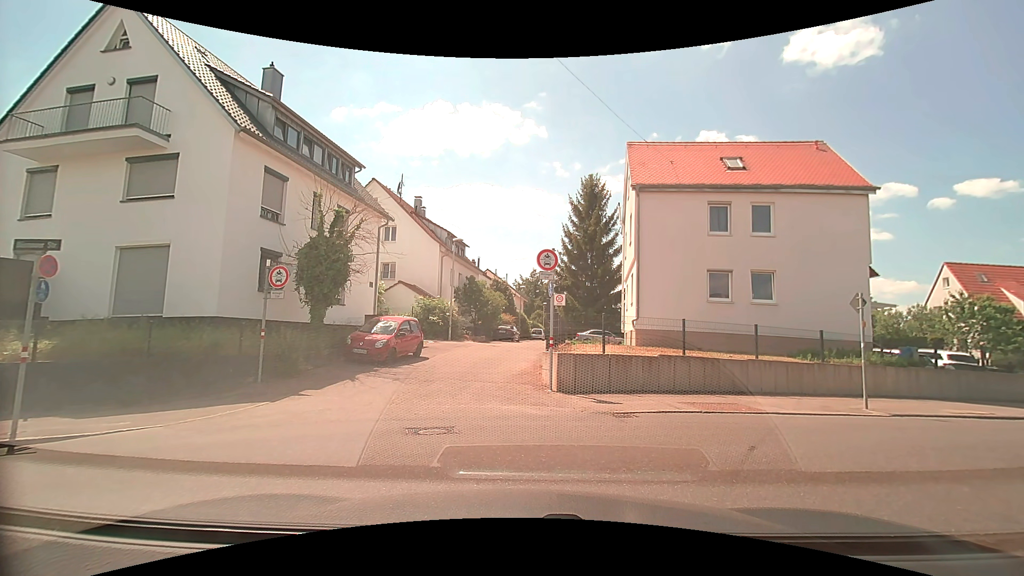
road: residential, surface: asphalt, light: Day
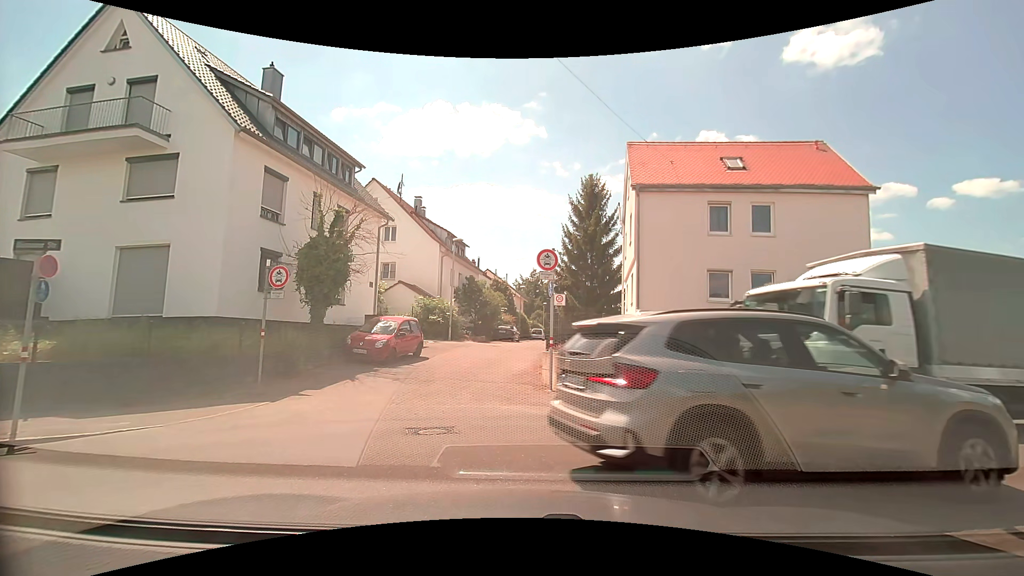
(0.0, 0.0) m; 0°
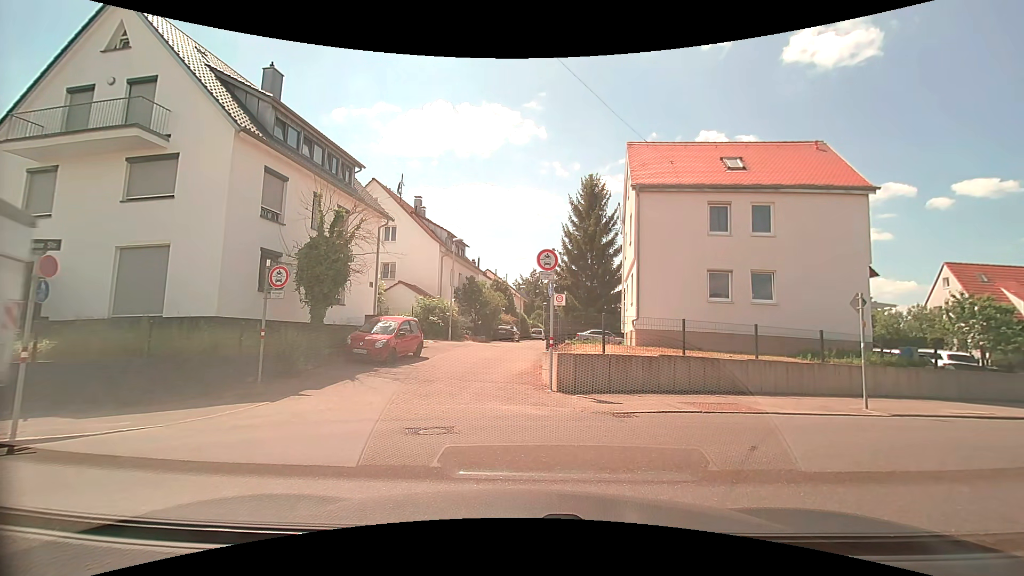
(0.0, 0.0) m; 0°
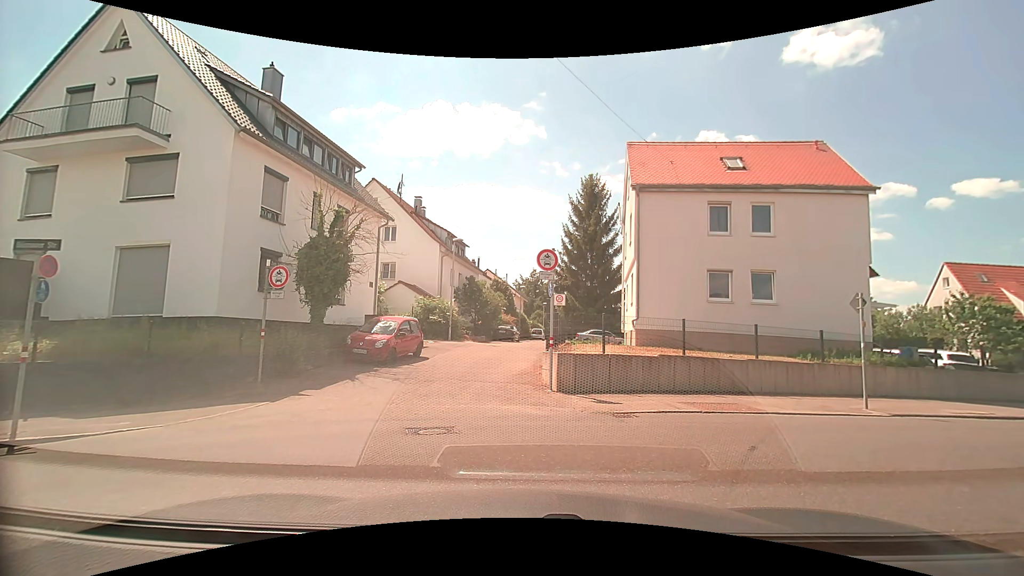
(0.0, 0.0) m; 0°
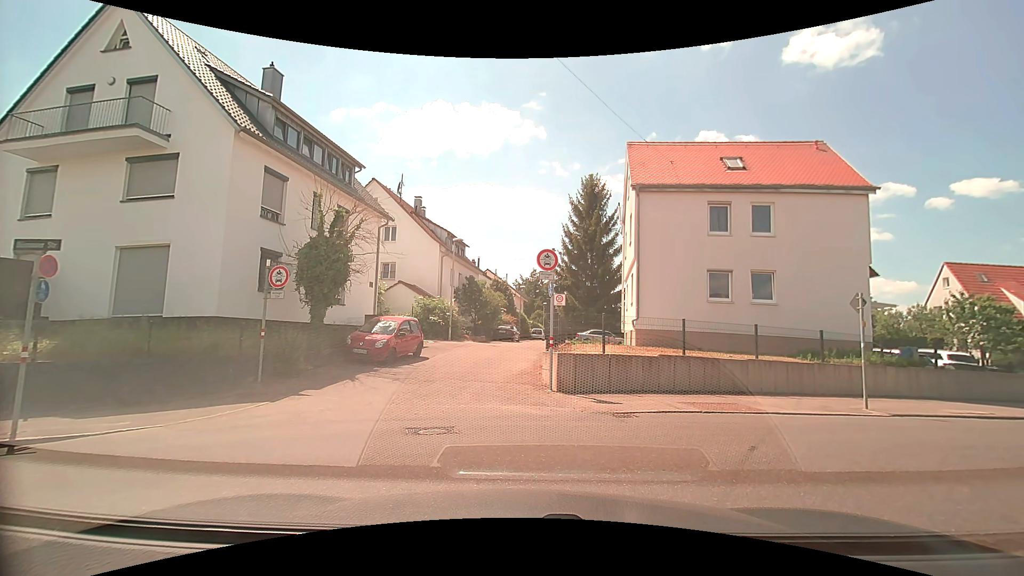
(0.0, 0.0) m; 0°
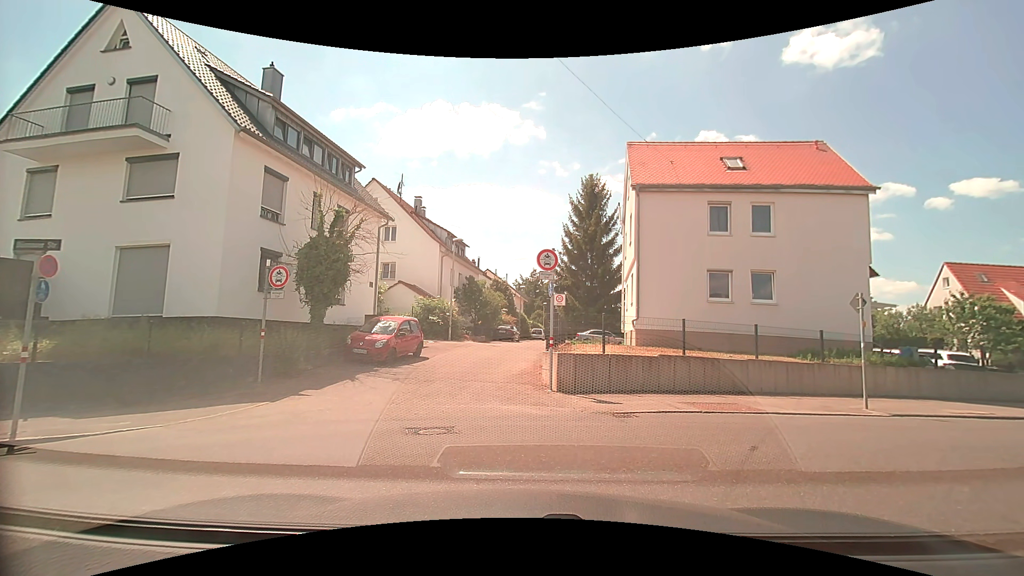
(0.0, 0.0) m; 0°
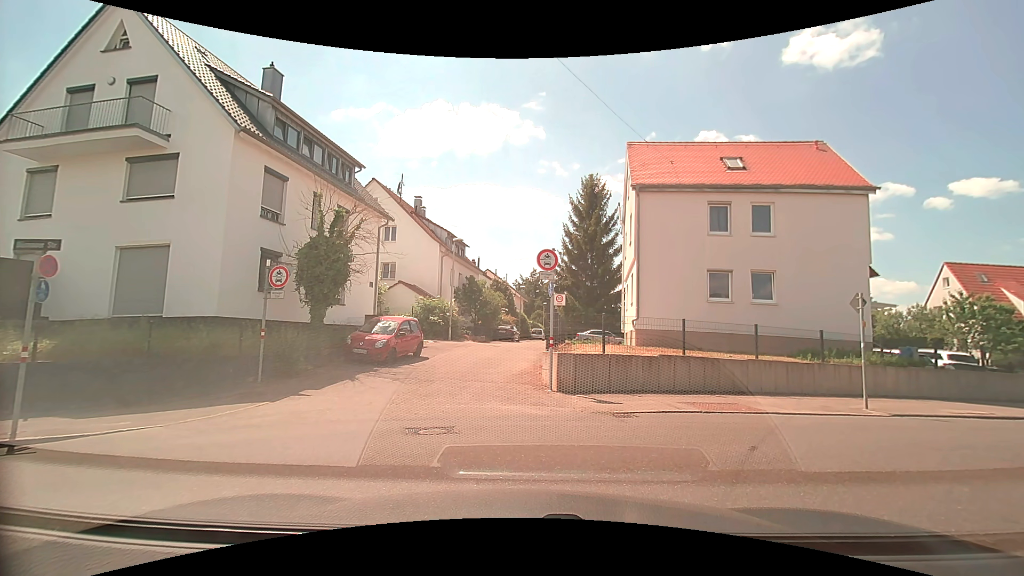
(0.0, 0.0) m; 0°
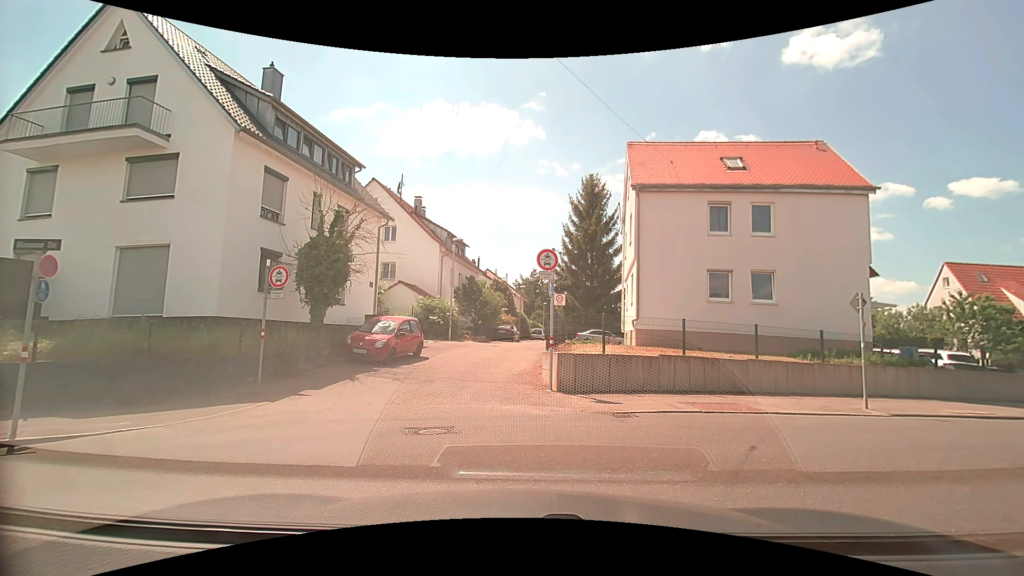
(0.0, 0.0) m; 0°
